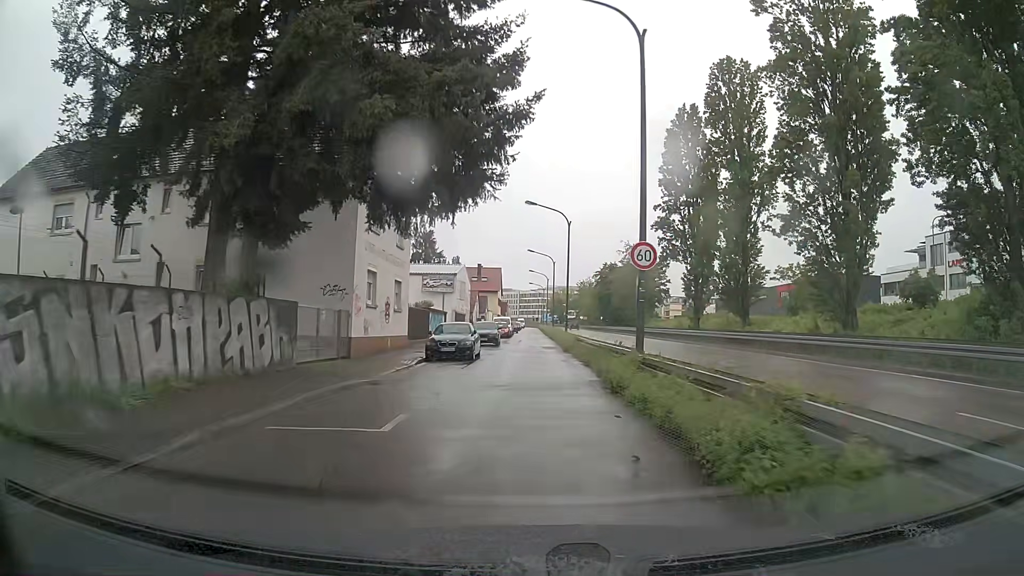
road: residential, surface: asphalt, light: Day
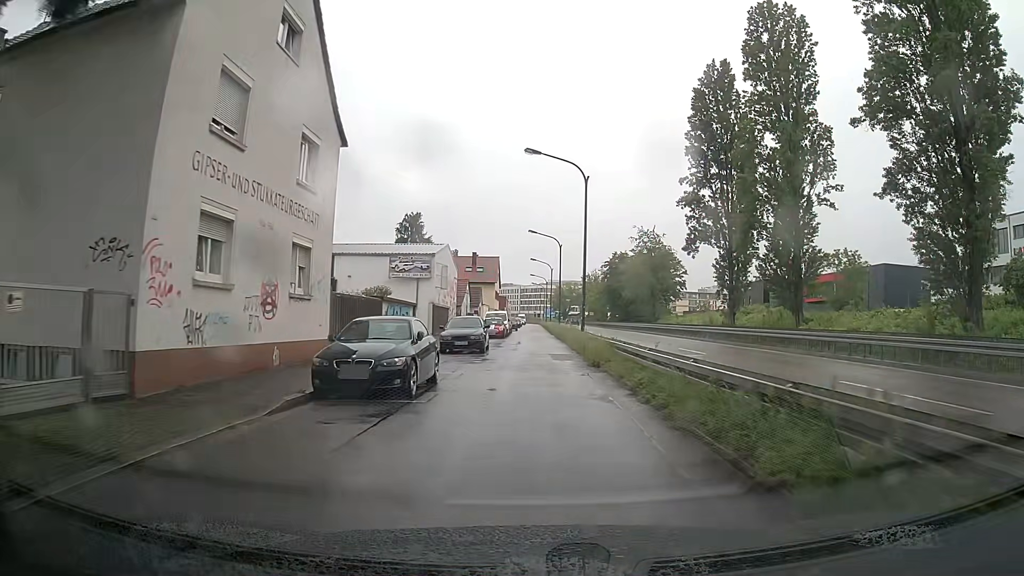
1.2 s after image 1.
(-0.1, +13.0) m; 0°
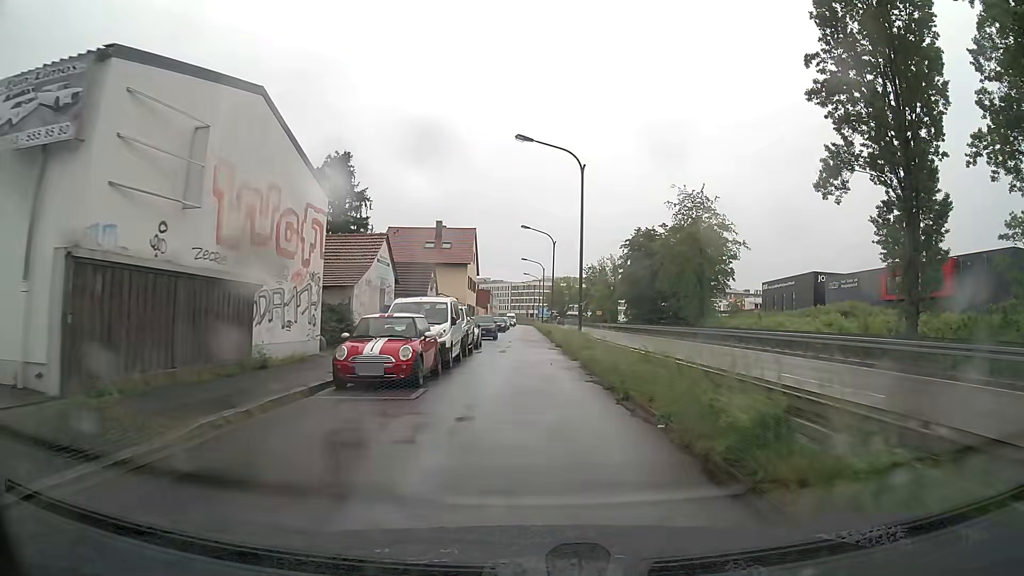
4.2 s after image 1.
(+0.1, +32.7) m; 0°
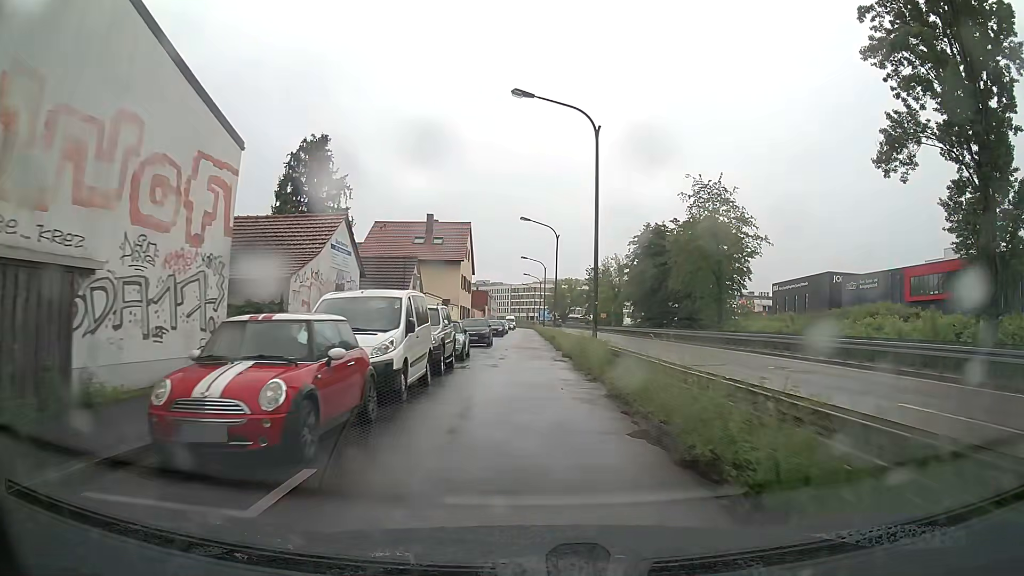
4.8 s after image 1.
(+0.1, +6.6) m; +1°
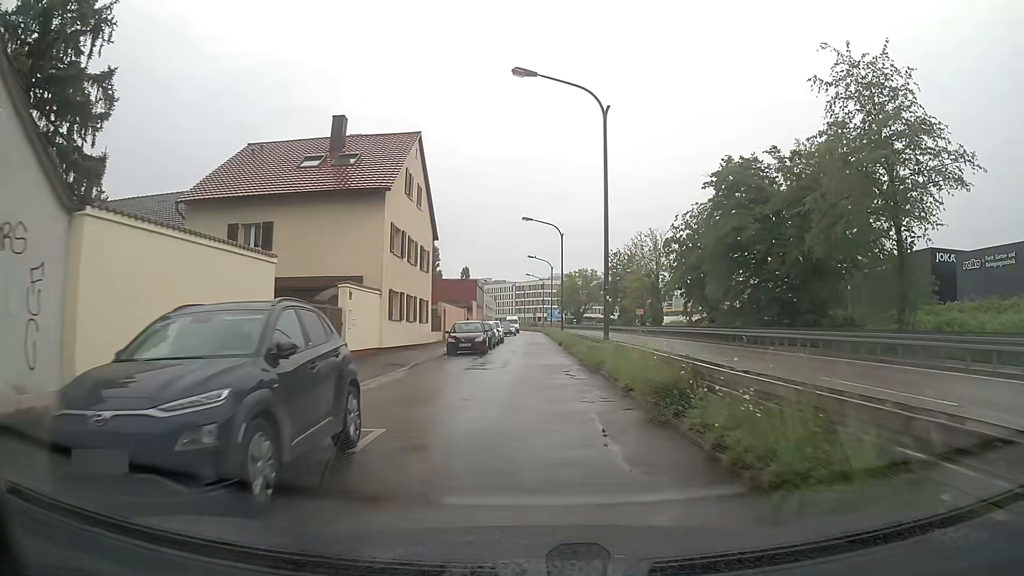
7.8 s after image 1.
(-0.3, +31.9) m; -1°
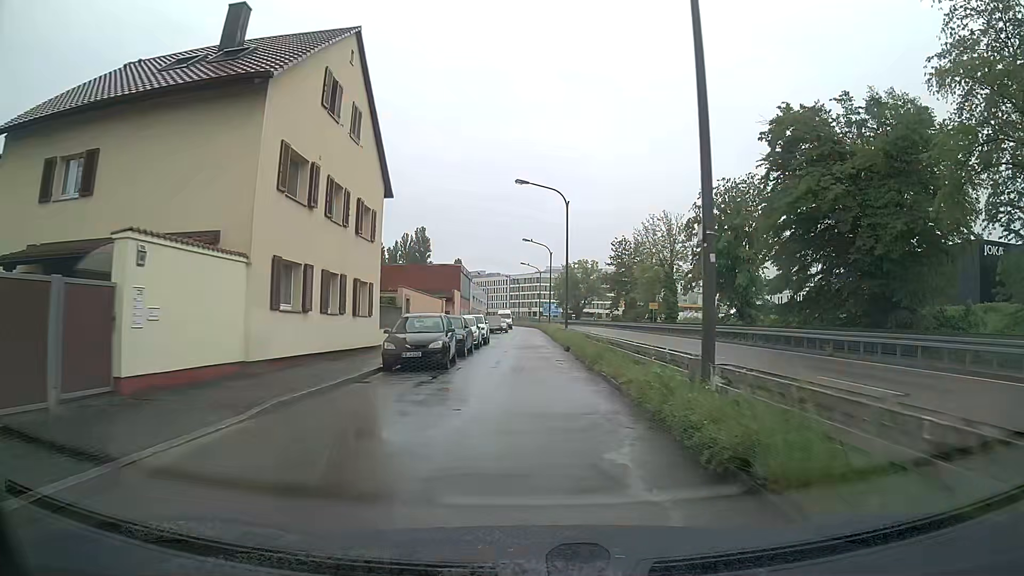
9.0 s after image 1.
(0.0, +12.2) m; 0°
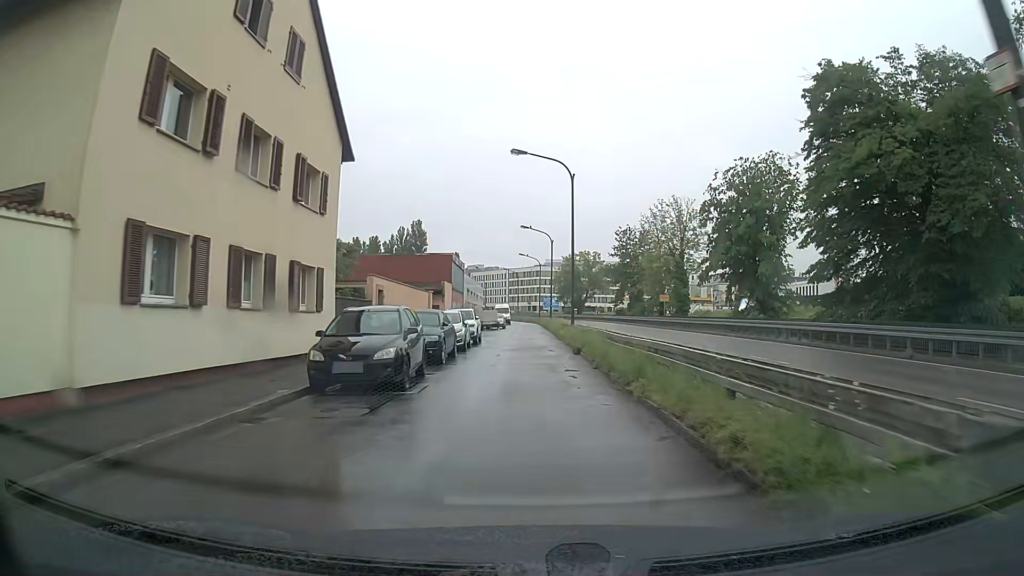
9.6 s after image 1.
(+0.1, +6.1) m; +1°
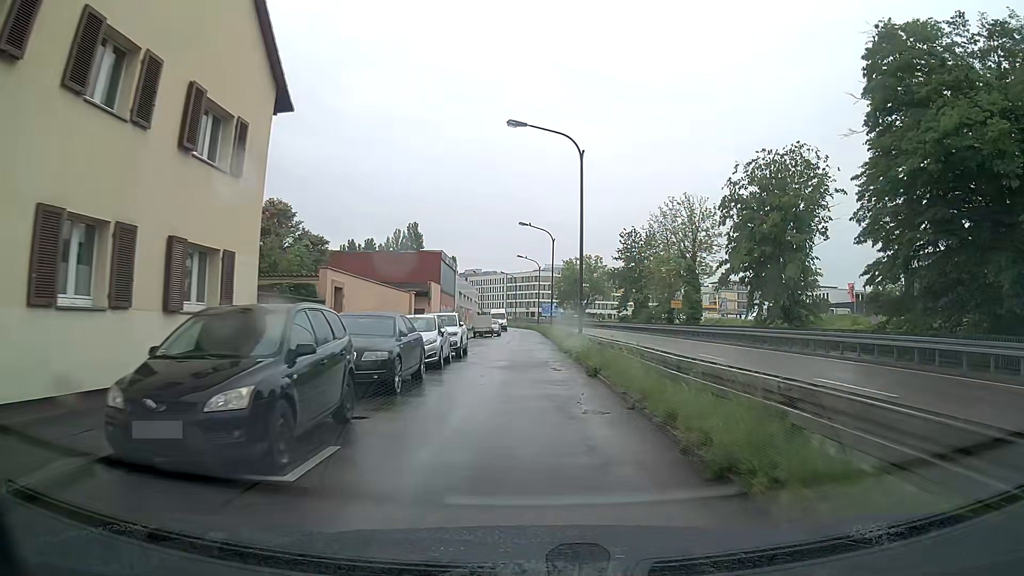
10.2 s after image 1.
(0.0, +6.0) m; 0°
(0, +10) (0, +20) (0, +30) (0, +40) (0, +50) (0, +60) (0, +70) (0, +80) (-1, +90) (-2, +100) m
